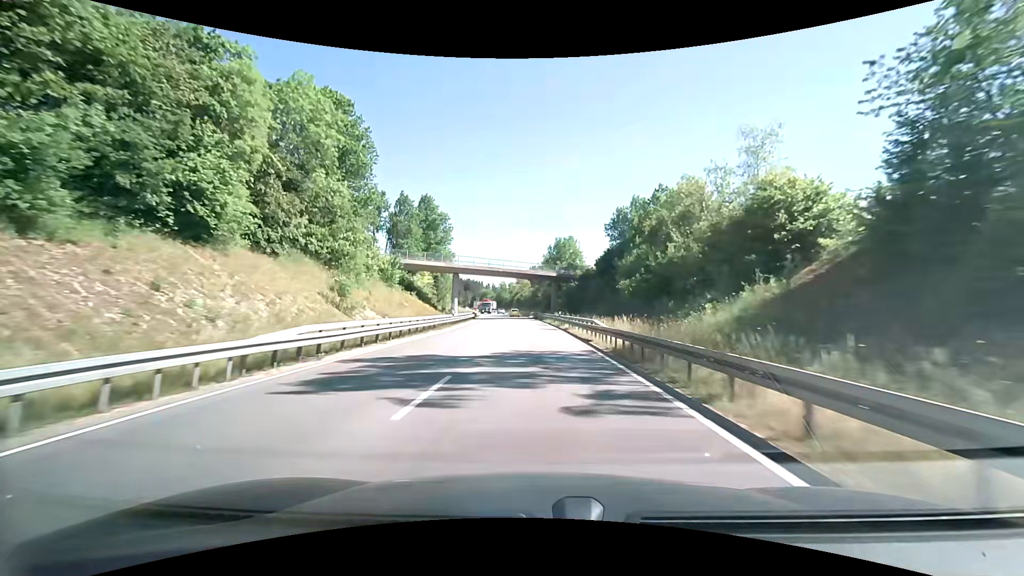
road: primary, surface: asphalt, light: Day
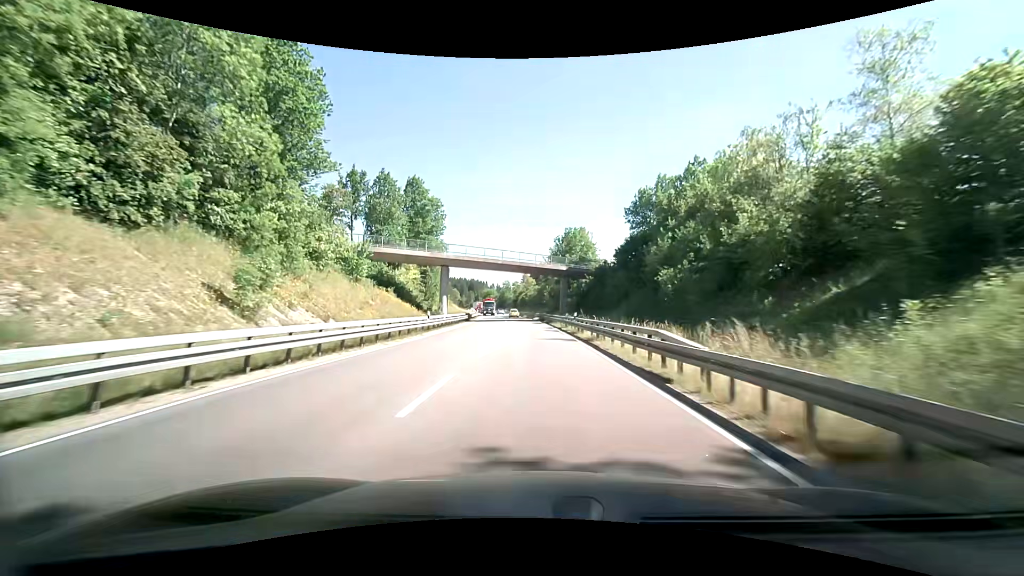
(-0.2, +12.1) m; -2°
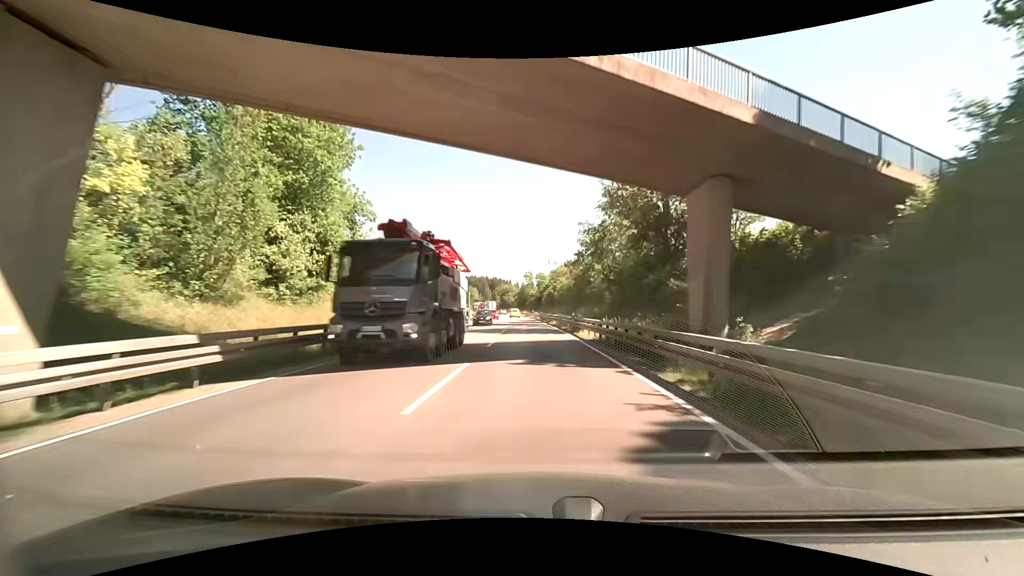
(-1.3, +48.4) m; -2°
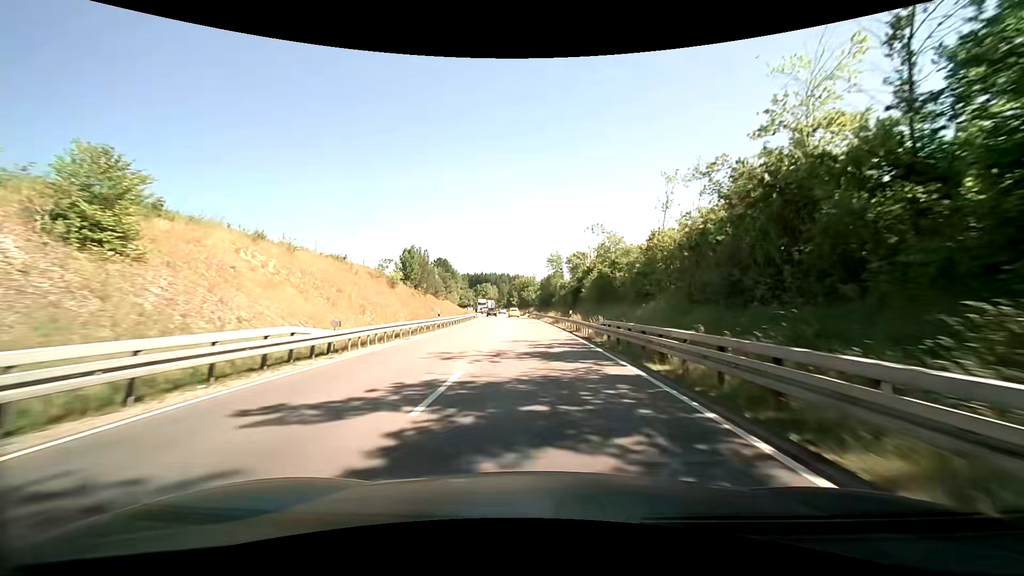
(-0.6, +48.1) m; -3°
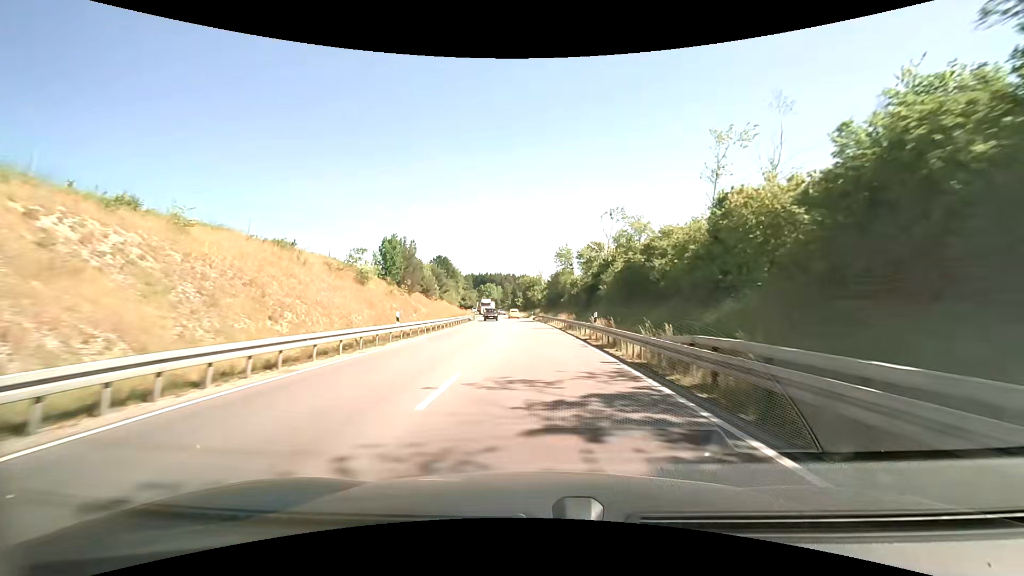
(0.0, +11.8) m; -1°
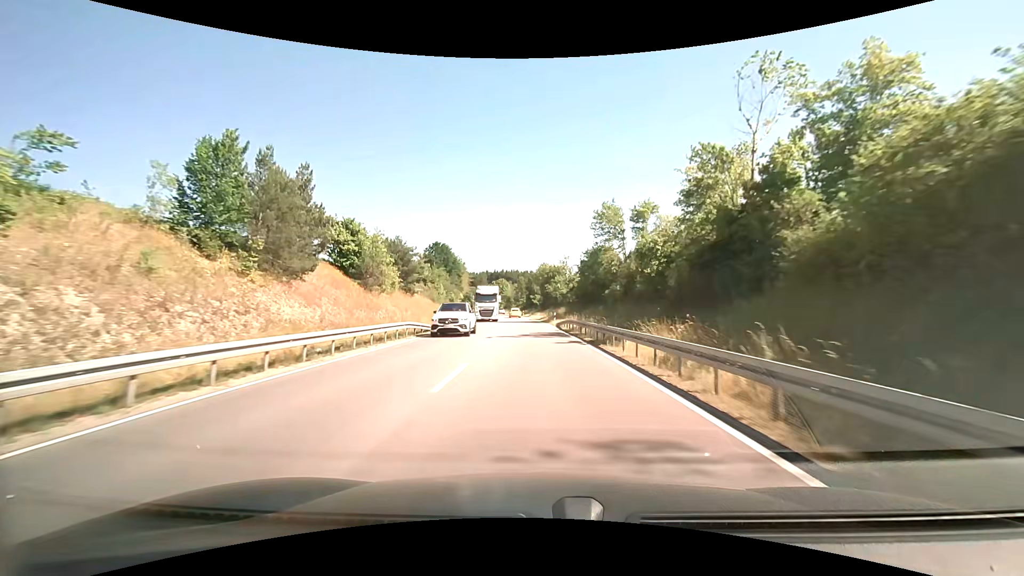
(-1.0, +34.7) m; -2°
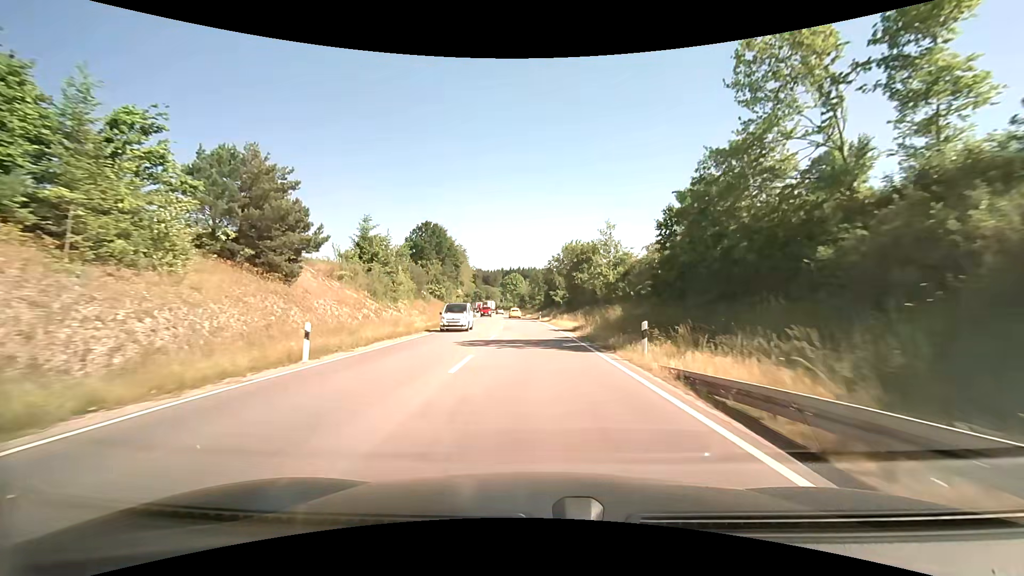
(-0.6, +33.9) m; -4°
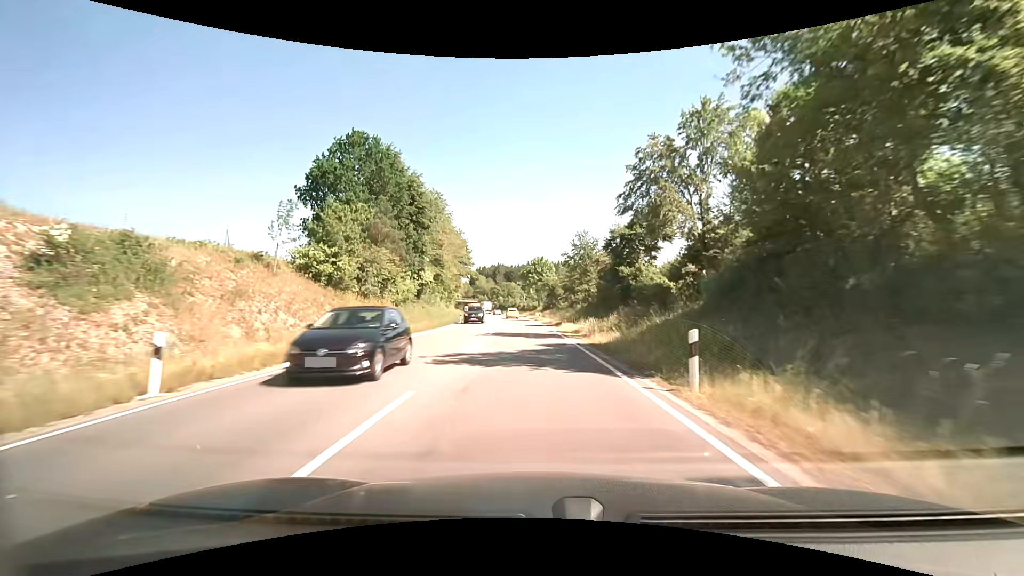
(-1.2, +55.1) m; -2°
(0, +10) (0, +20) (0, +30) (-1, +40) (-2, +50) (-3, +60) (-4, +70) (-5, +80) (-6, +90) (-7, +100) m
